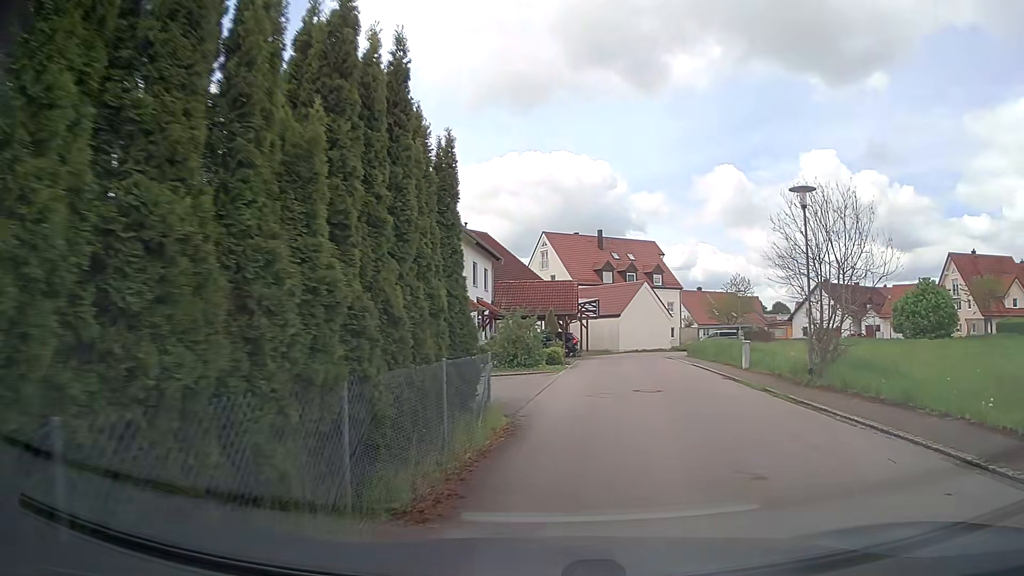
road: residential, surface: asphalt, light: Day
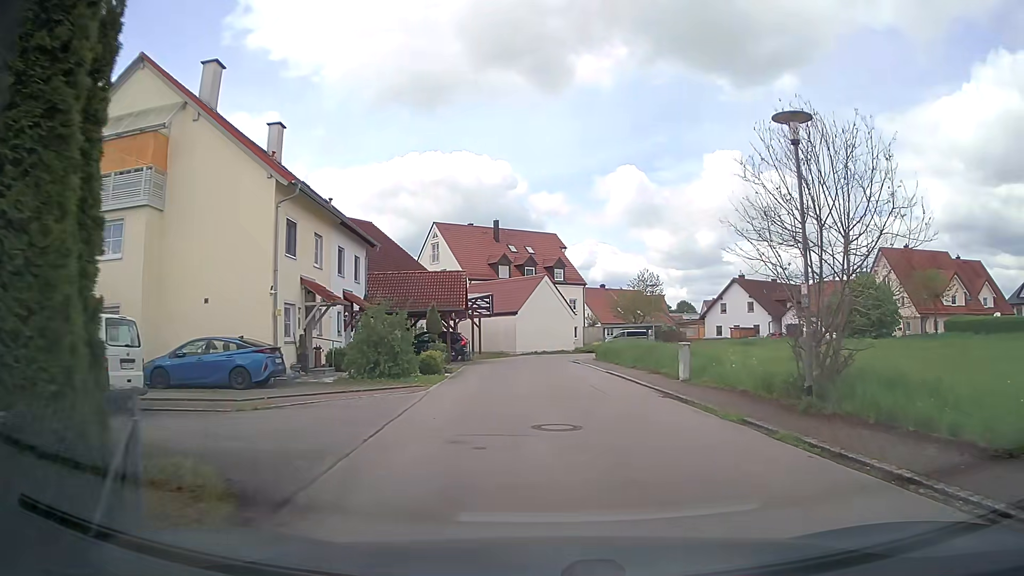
(+0.6, +6.4) m; +8°
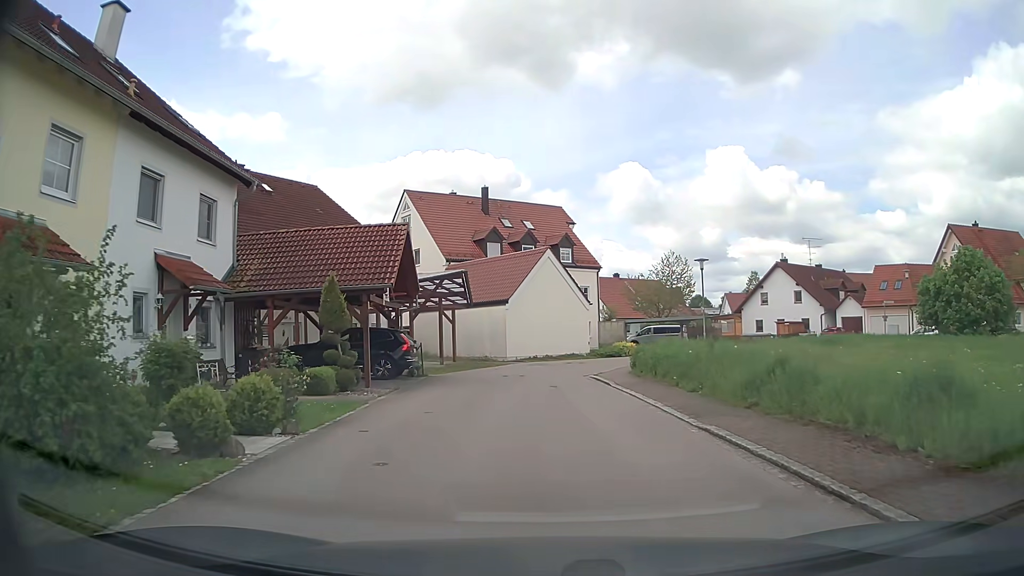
(+0.5, +15.4) m; +1°
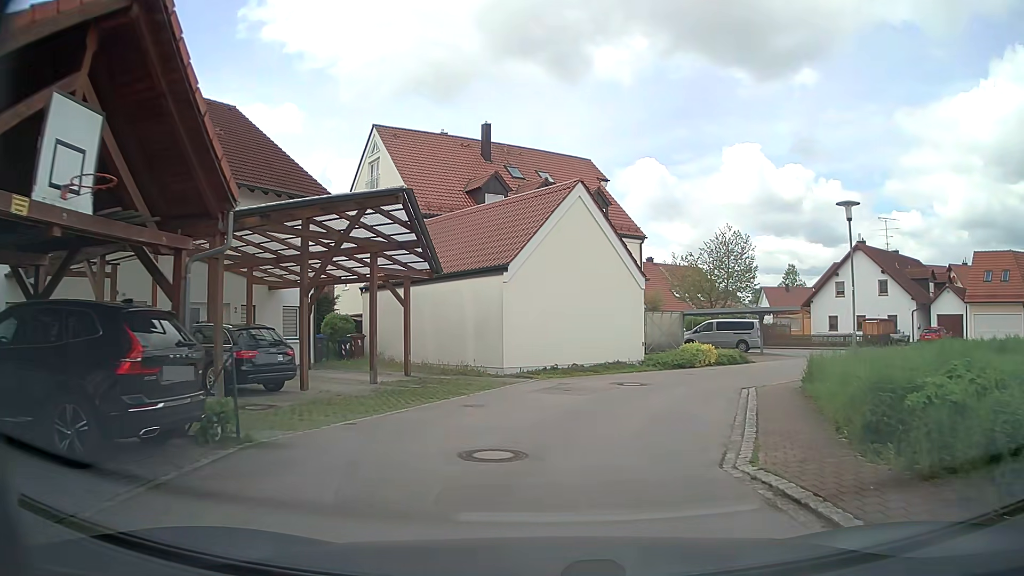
(-0.5, +15.5) m; -2°
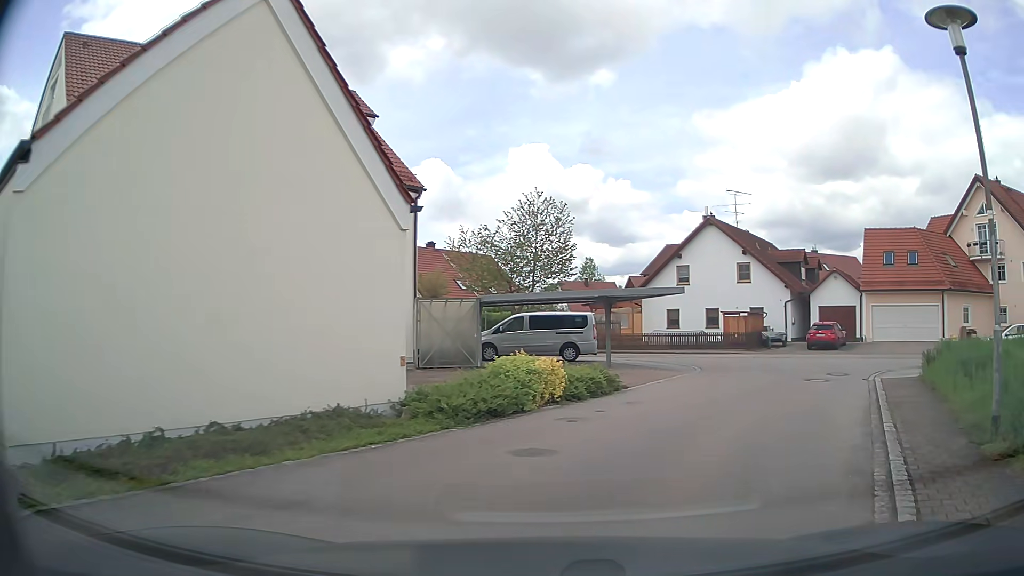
(+1.6, +13.6) m; +18°
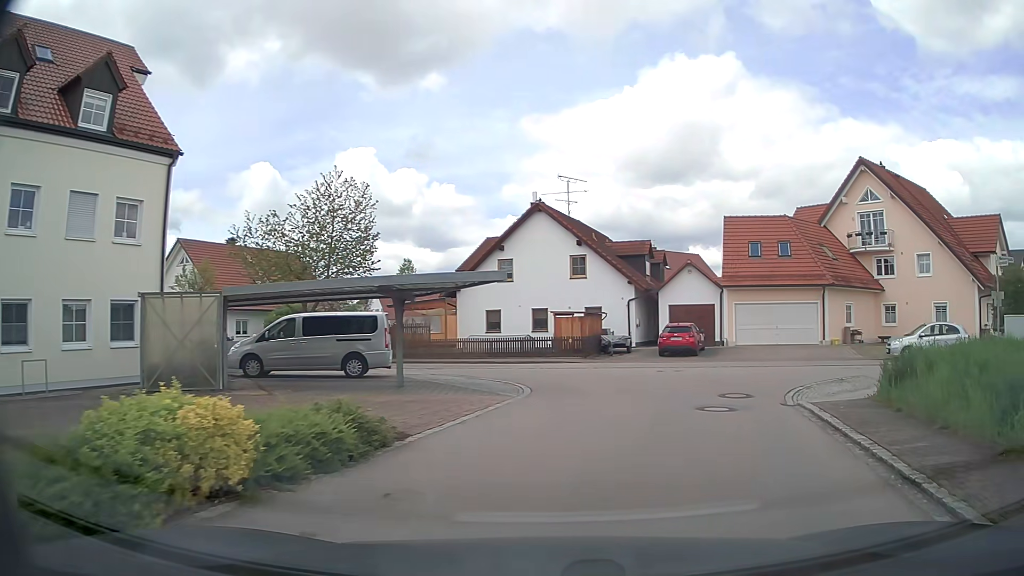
(+0.9, +6.4) m; +15°
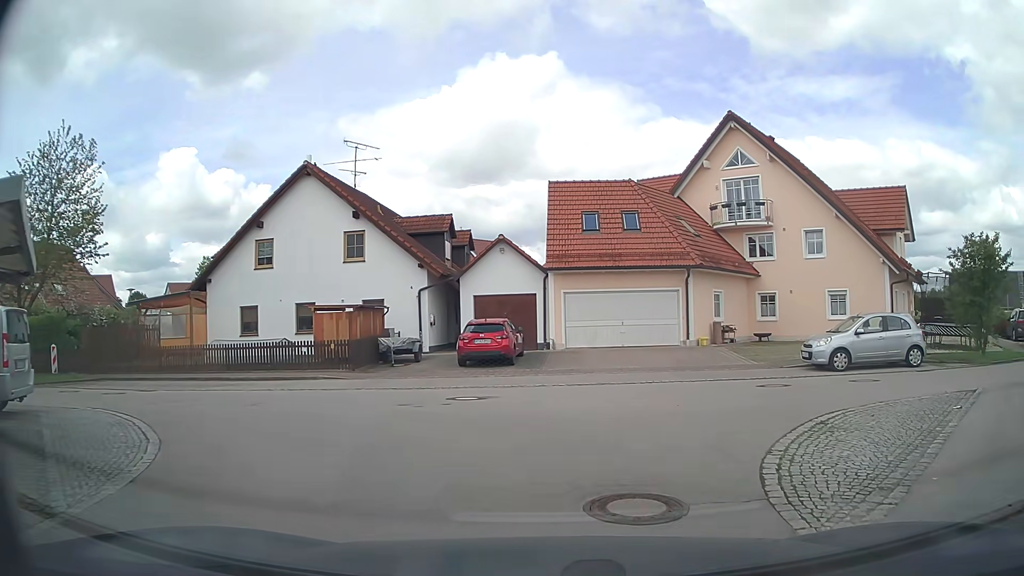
(+1.4, +8.9) m; +17°
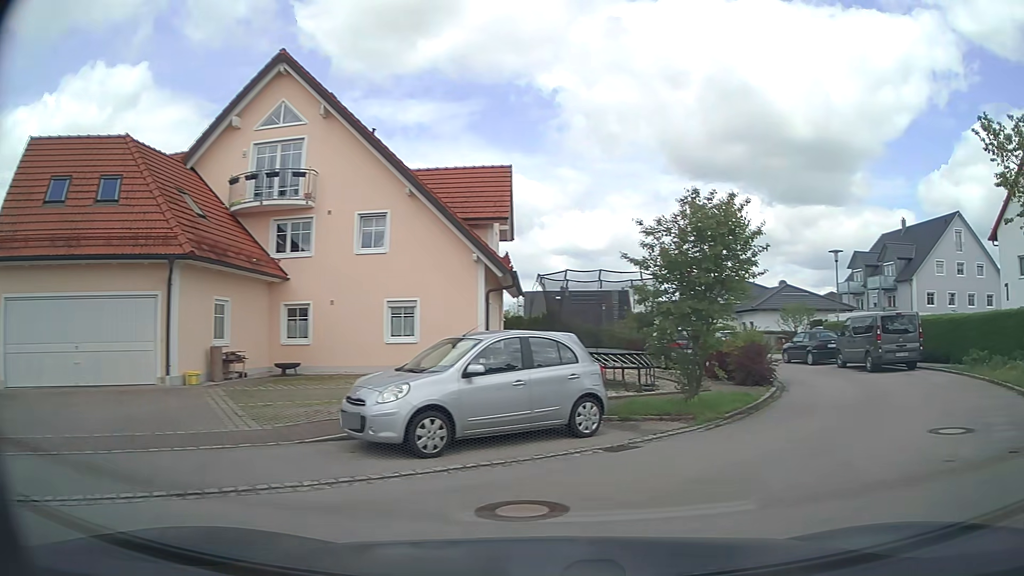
(+2.4, +9.7) m; +37°
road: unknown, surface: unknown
(+3, +9) (+8, +18) (+9, +28) (+8, +38) (+6, +48) (+4, +58) (+3, +68) (+7, +76) (+17, +78) (+27, +77) m
